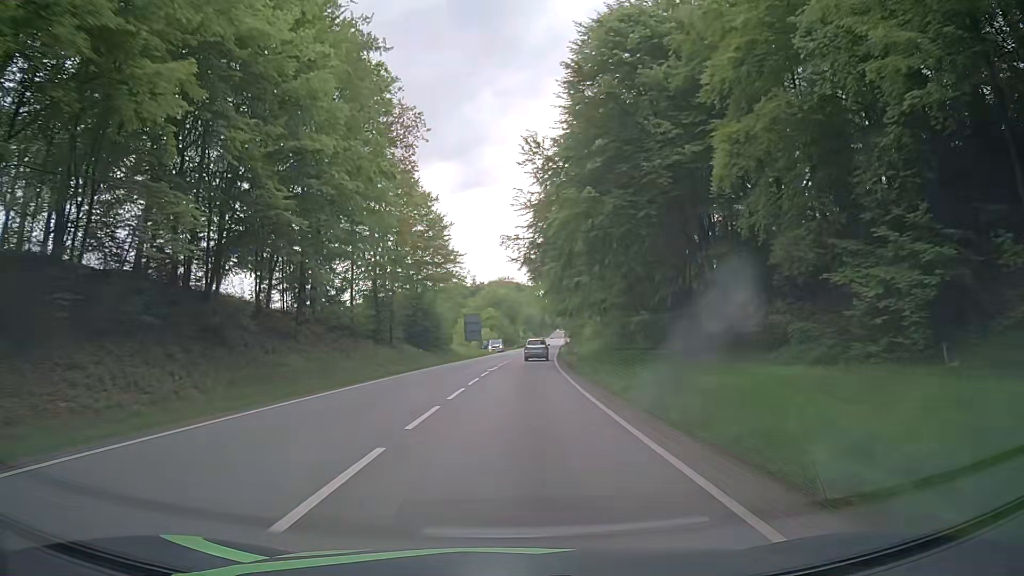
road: primary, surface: asphalt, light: Day
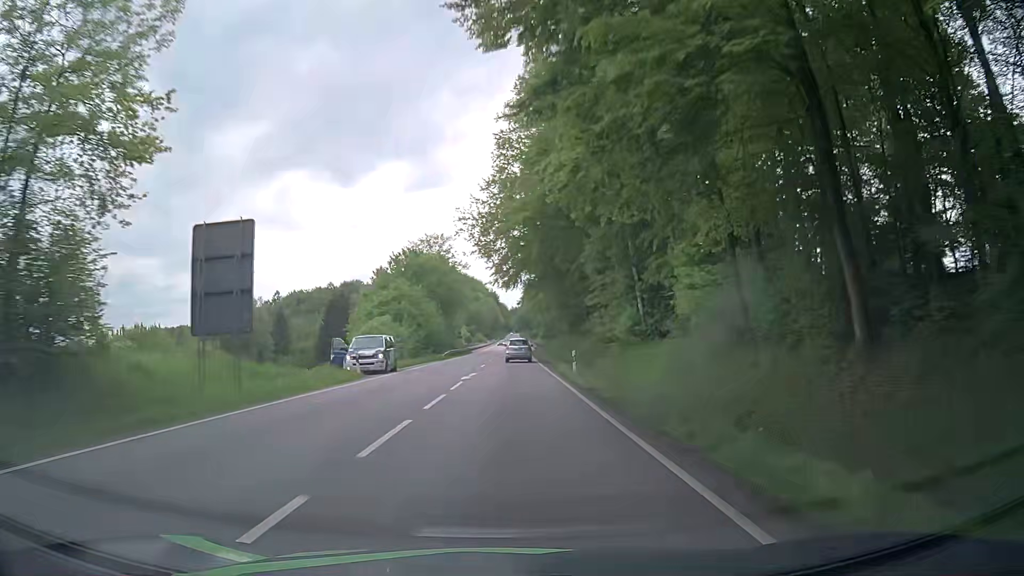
(+2.7, +62.7) m; +5°
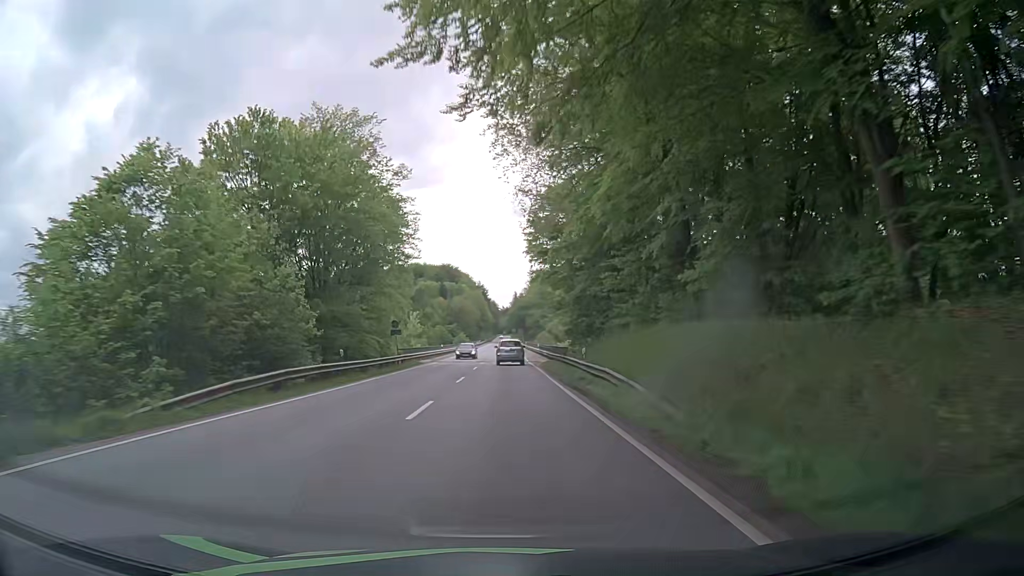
(0.0, +50.3) m; 0°
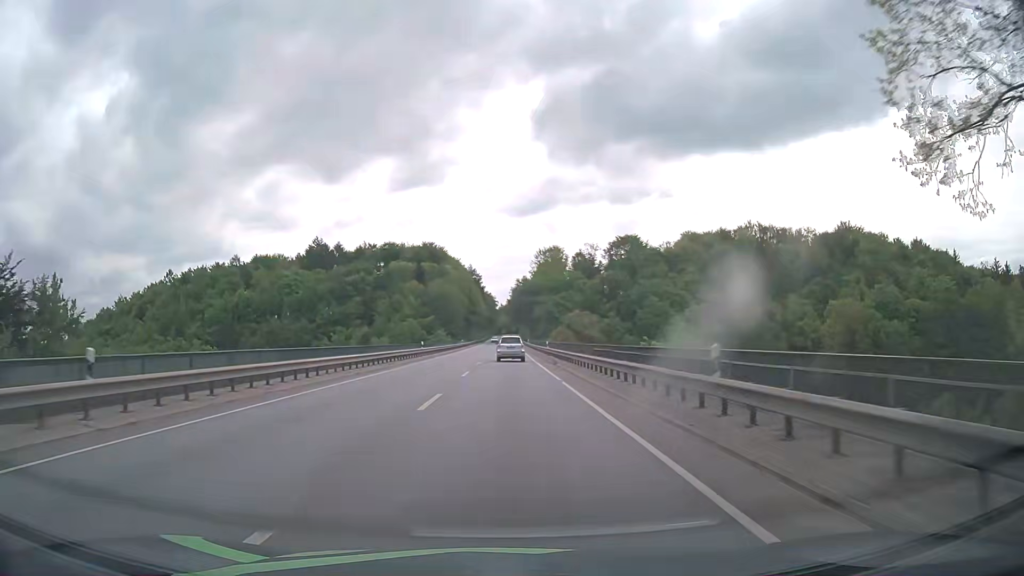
(-0.1, +62.0) m; 0°
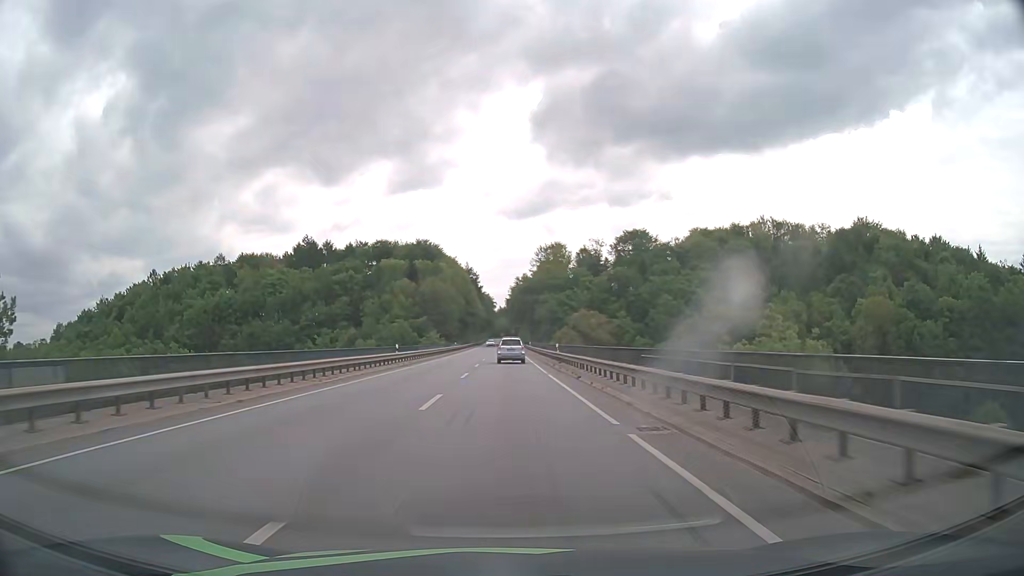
(0.0, +12.3) m; 0°
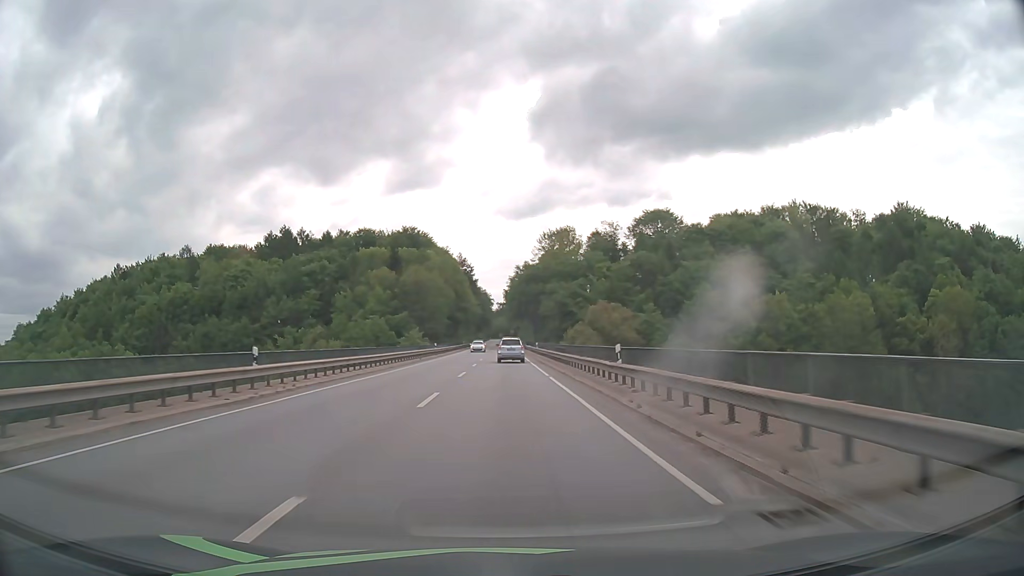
(+0.1, +24.5) m; 0°
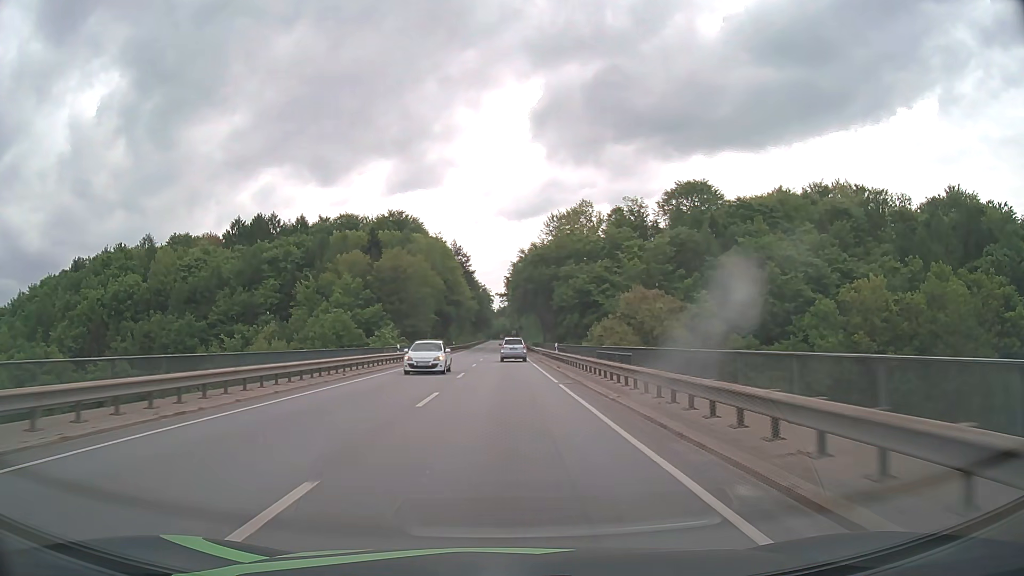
(0.0, +24.7) m; 0°
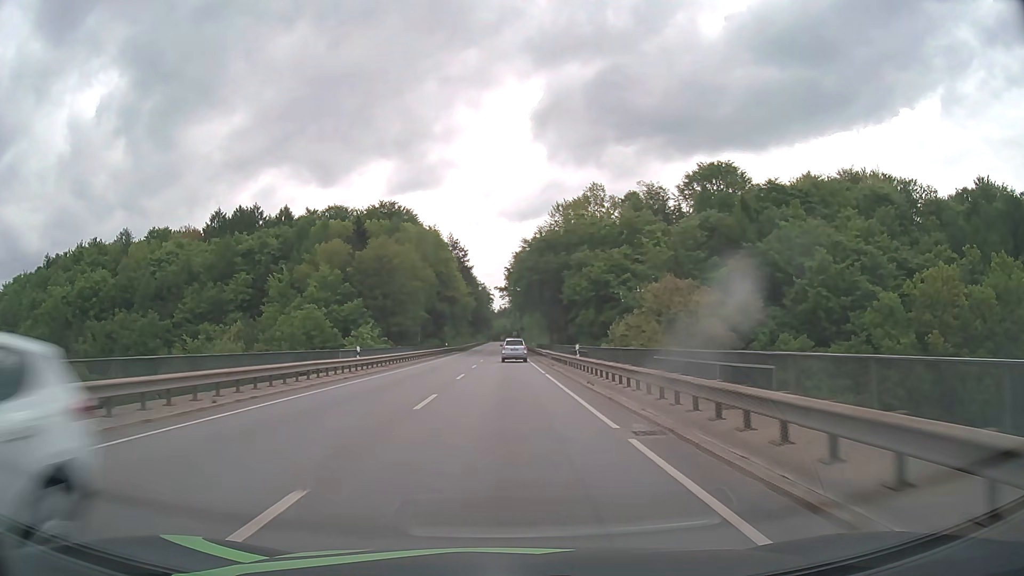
(0.0, +12.4) m; 0°
(0, +10) (0, +20) (0, +30) (0, +40) (0, +50) (0, +60) (0, +70) (0, +80) (0, +90) (0, +100) m
